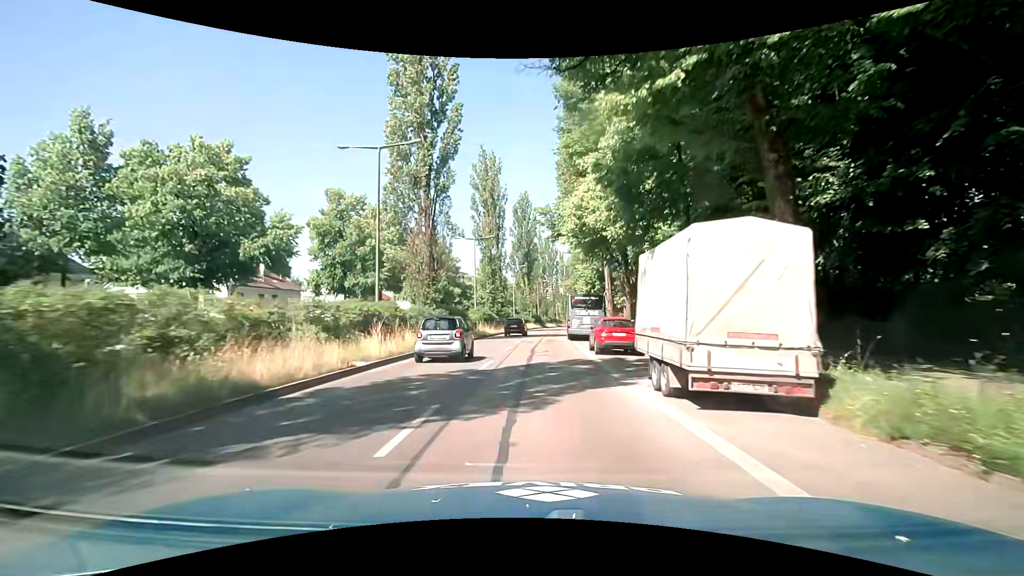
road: secondary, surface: asphalt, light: Day
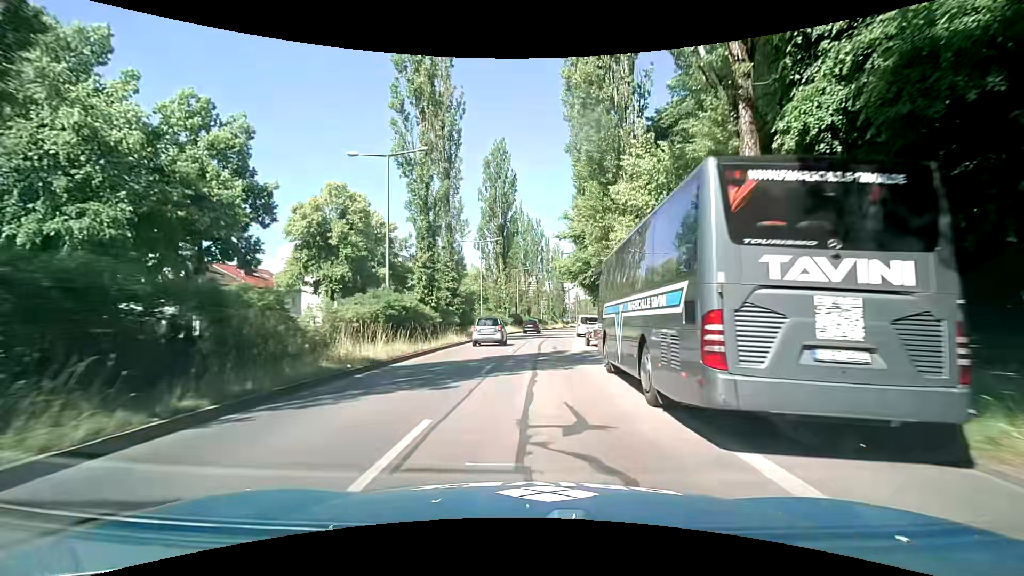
(+0.6, +28.4) m; +3°
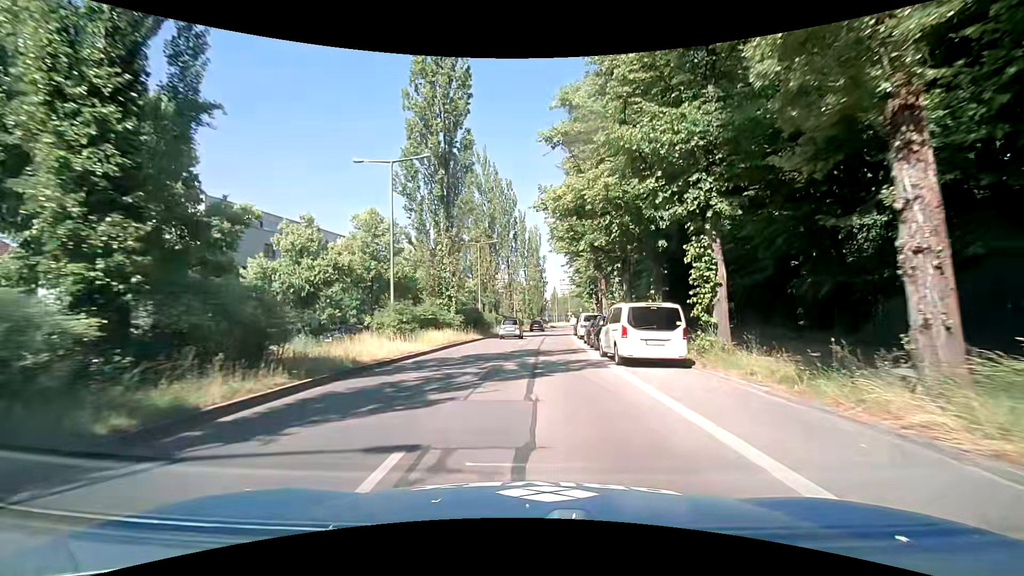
(+0.4, +28.5) m; +2°
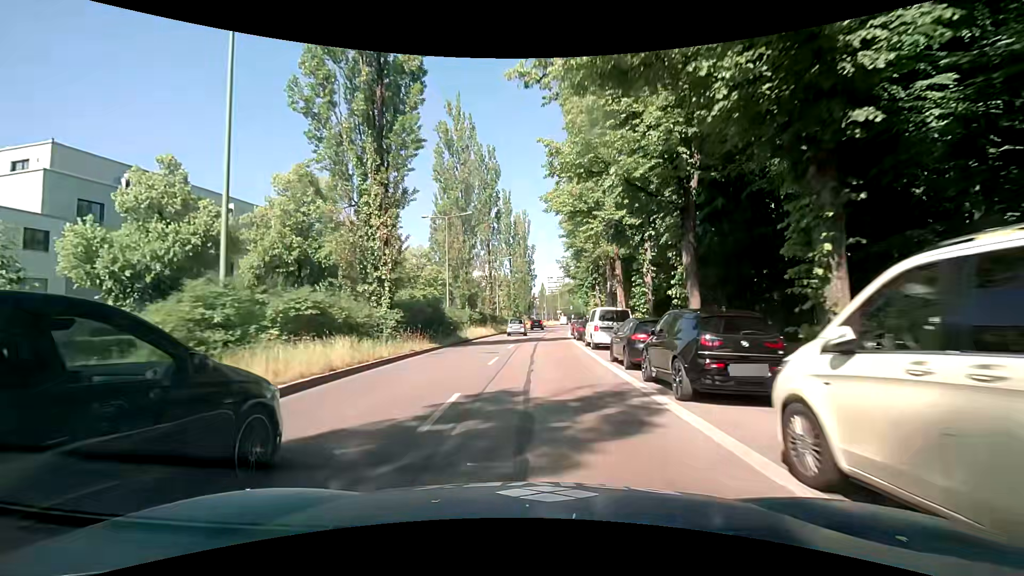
(+0.2, +14.3) m; +3°
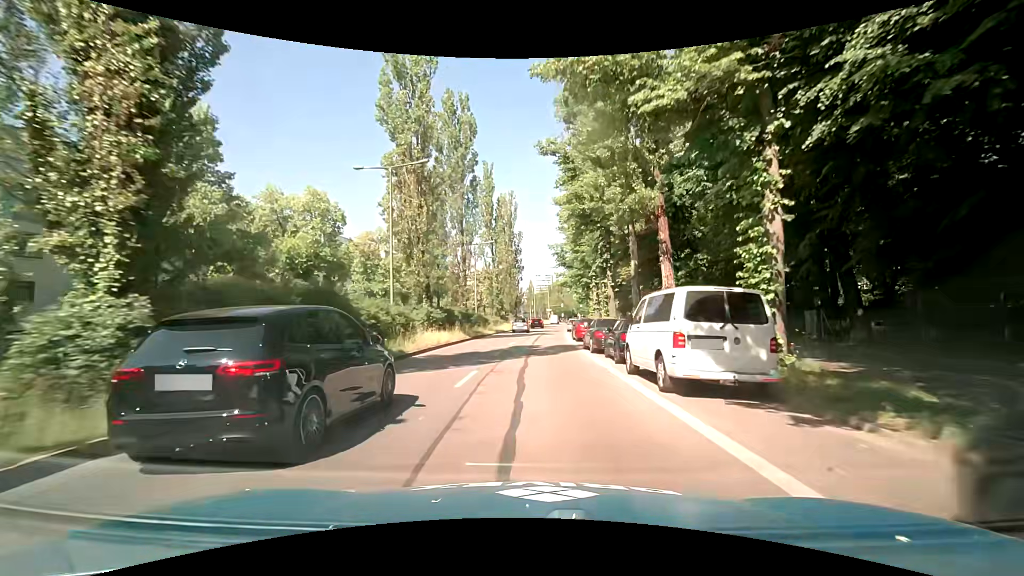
(0.0, +14.0) m; +1°
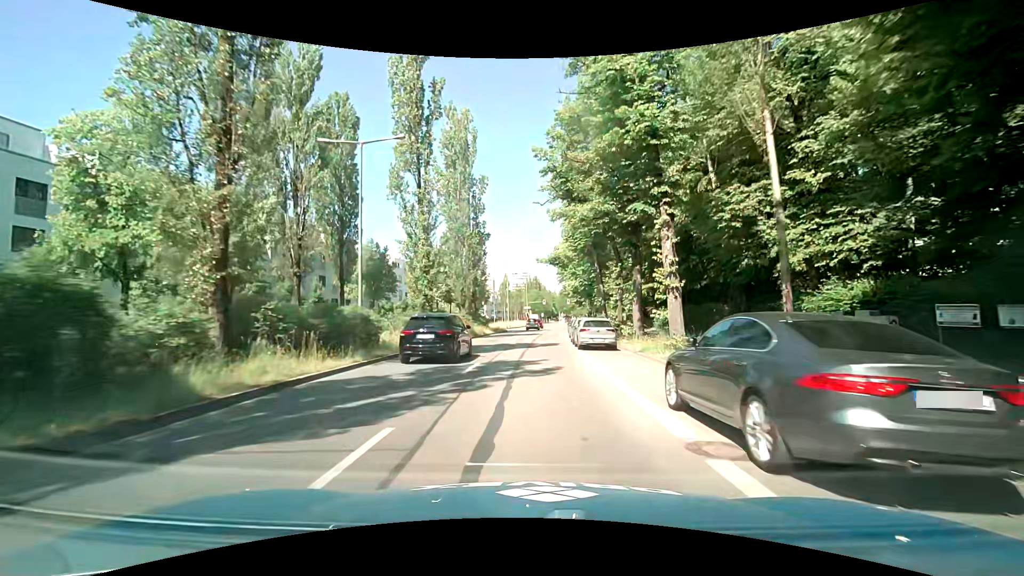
(+0.8, +33.7) m; +3°
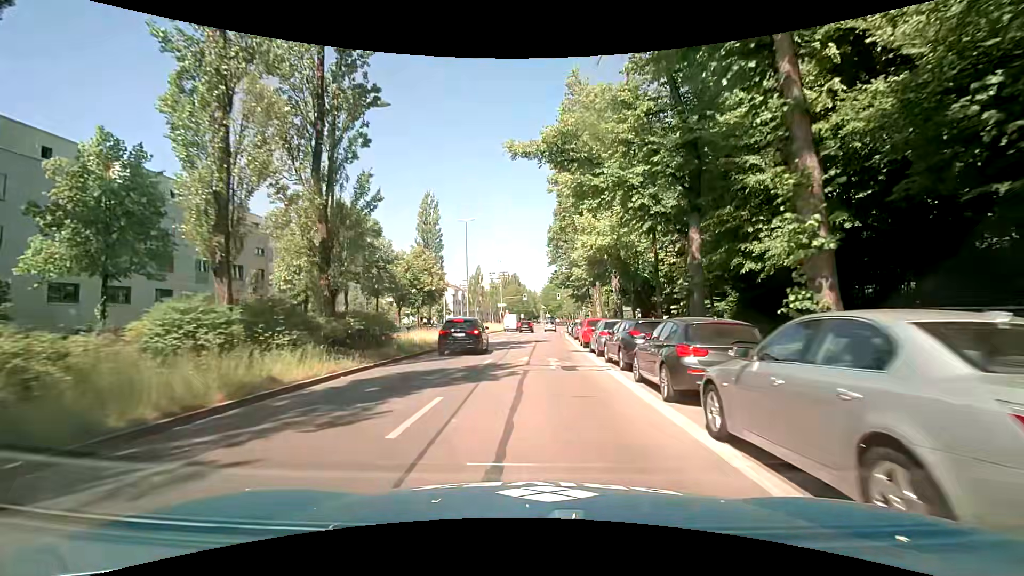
(+0.5, +33.6) m; +2°
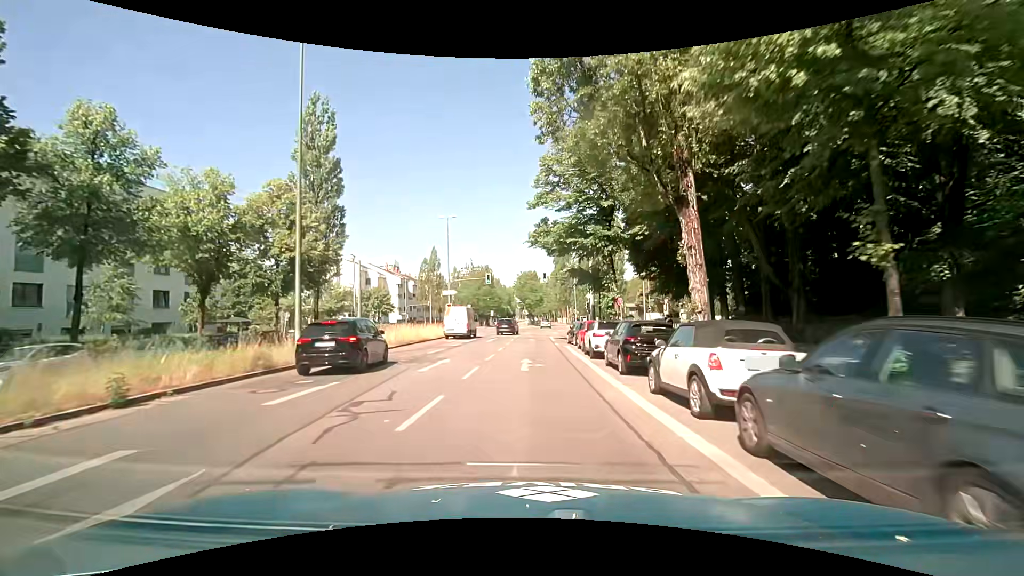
(+0.7, +35.1) m; +1°
(0, +10) (+1, +20) (+1, +30) (+2, +40) (+2, +50) (+3, +60) (+4, +70) (+5, +80) (+6, +90) (+7, +100) m
